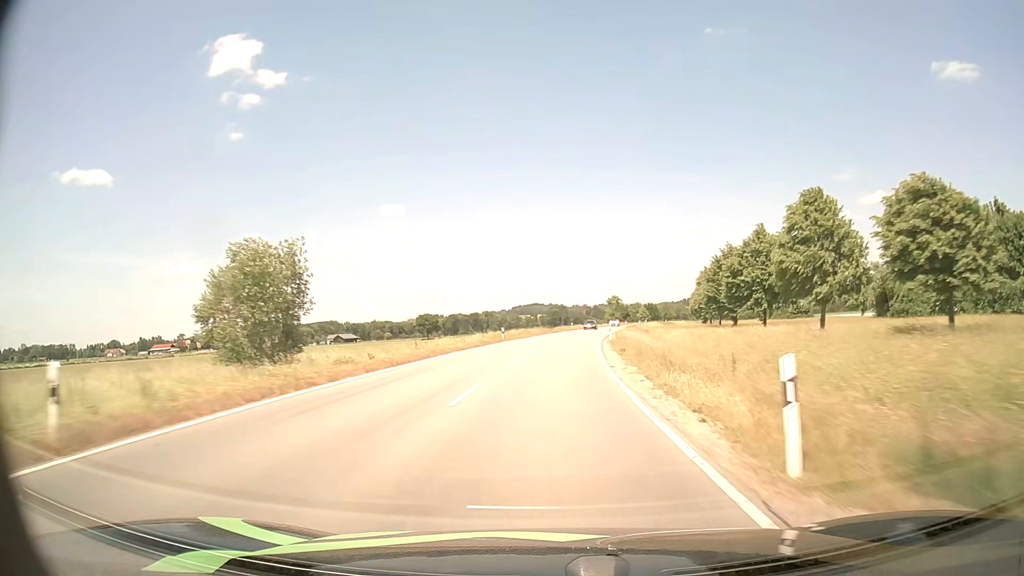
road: tertiary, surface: asphalt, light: Day
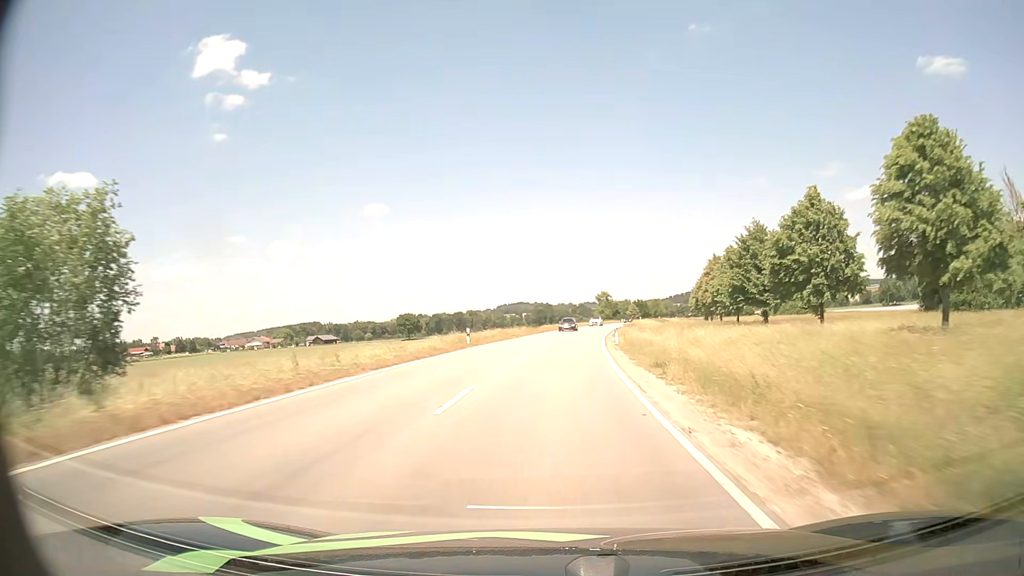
(+0.1, +13.5) m; +1°
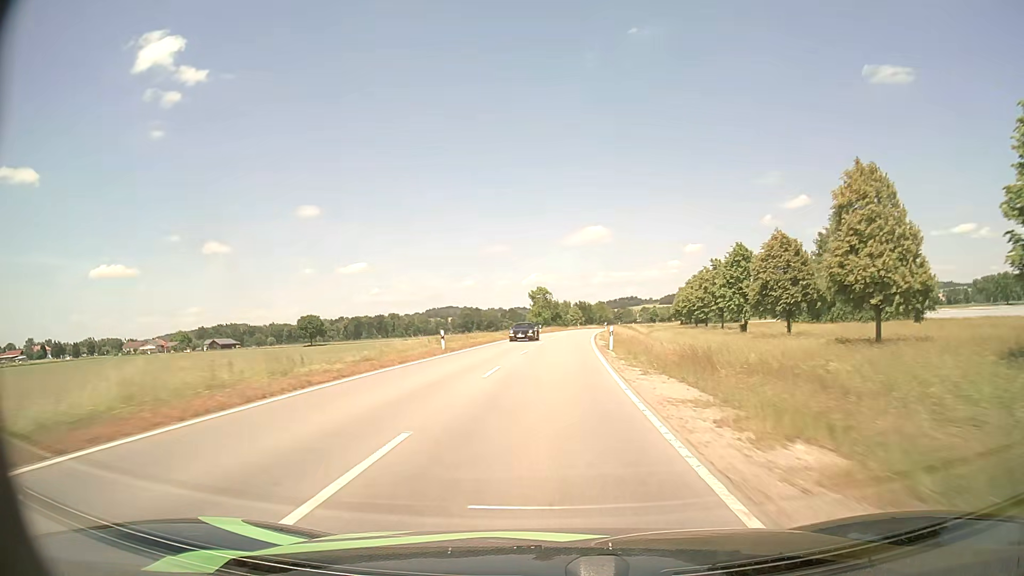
(+2.9, +54.1) m; +6°
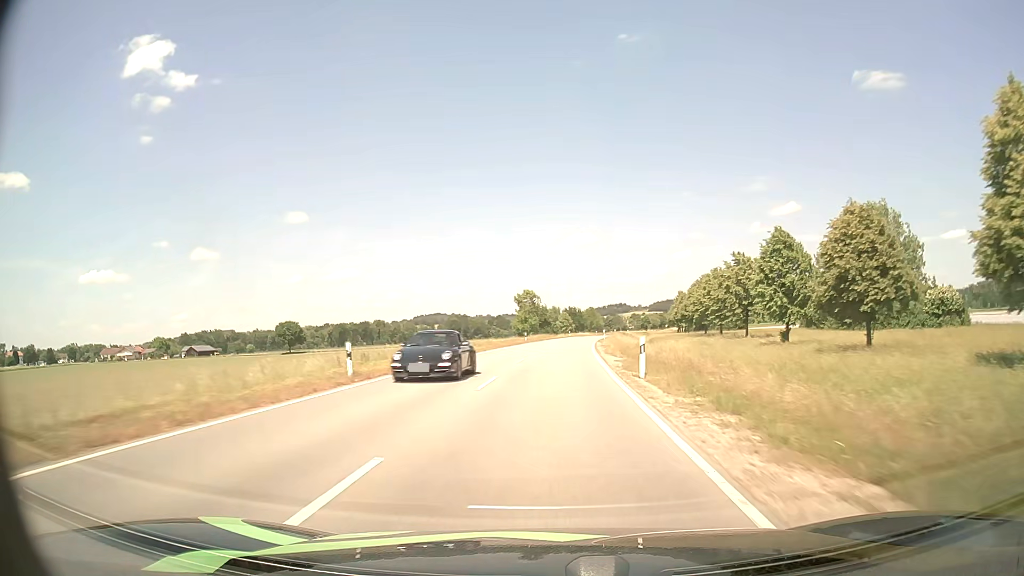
(+0.1, +13.6) m; +1°
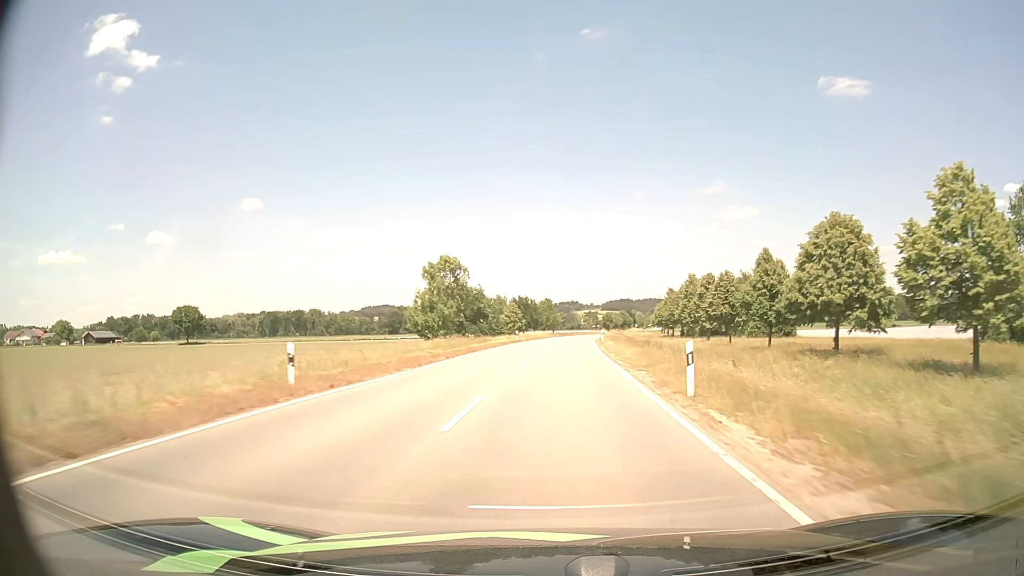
(+1.8, +54.8) m; +4°
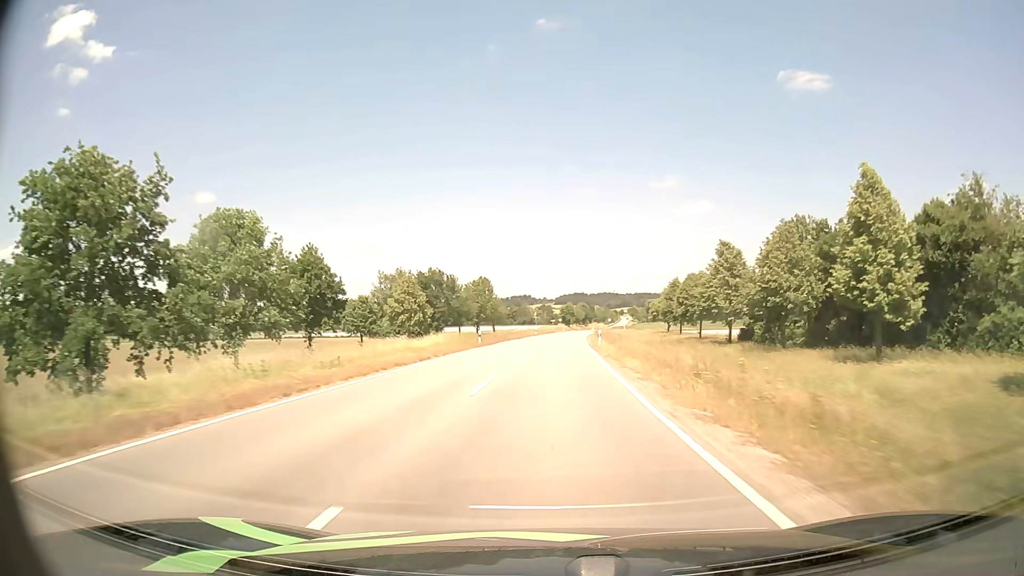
(+3.1, +68.4) m; +4°
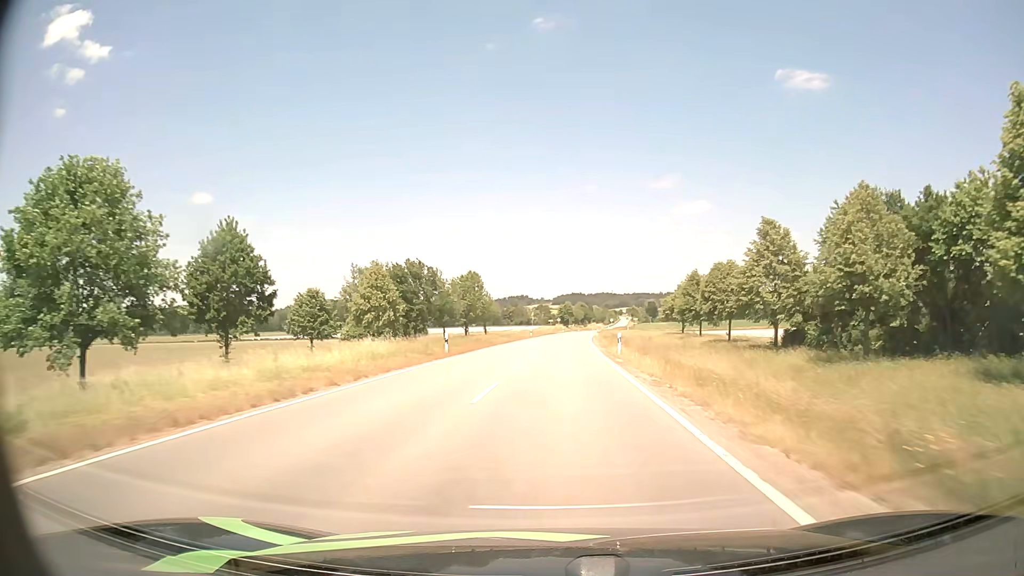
(0.0, +13.6) m; 0°
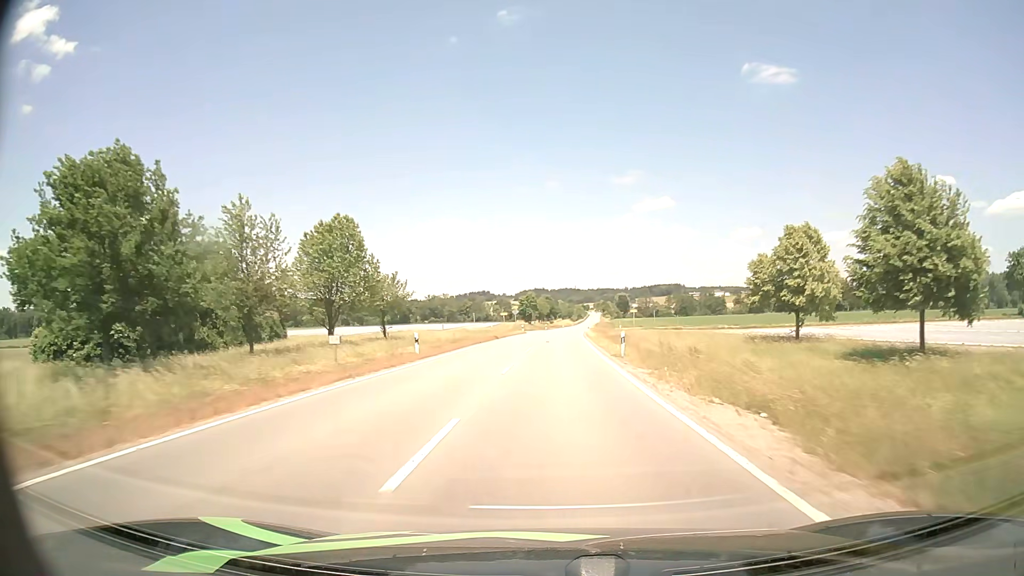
(+1.5, +54.8) m; +3°
(0, +10) (0, +20) (0, +30) (0, +40) (+1, +50) (+1, +60) (+1, +70) (+2, +80) (+3, +90) (+3, +100) m
